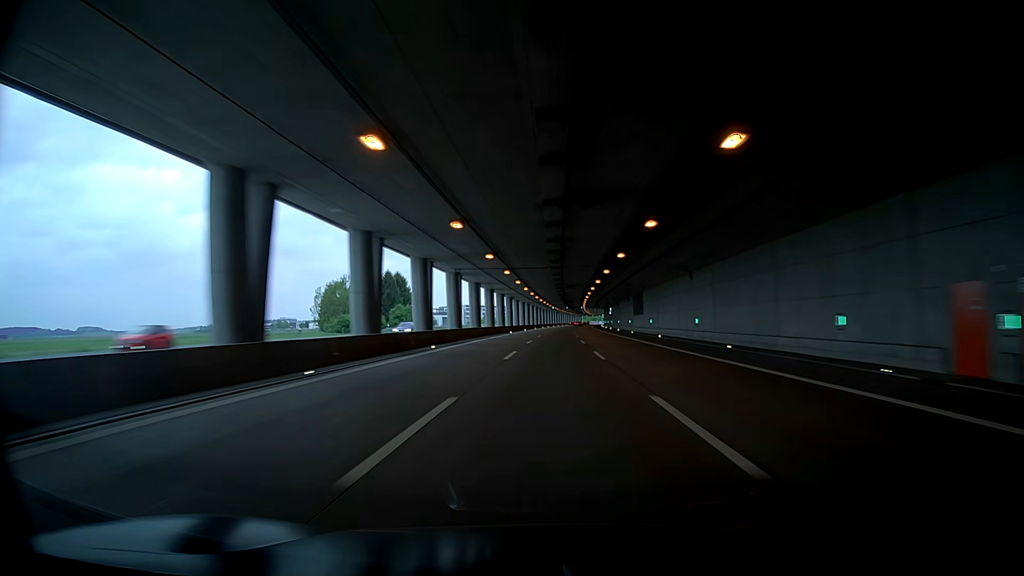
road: motorway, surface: asphalt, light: Day
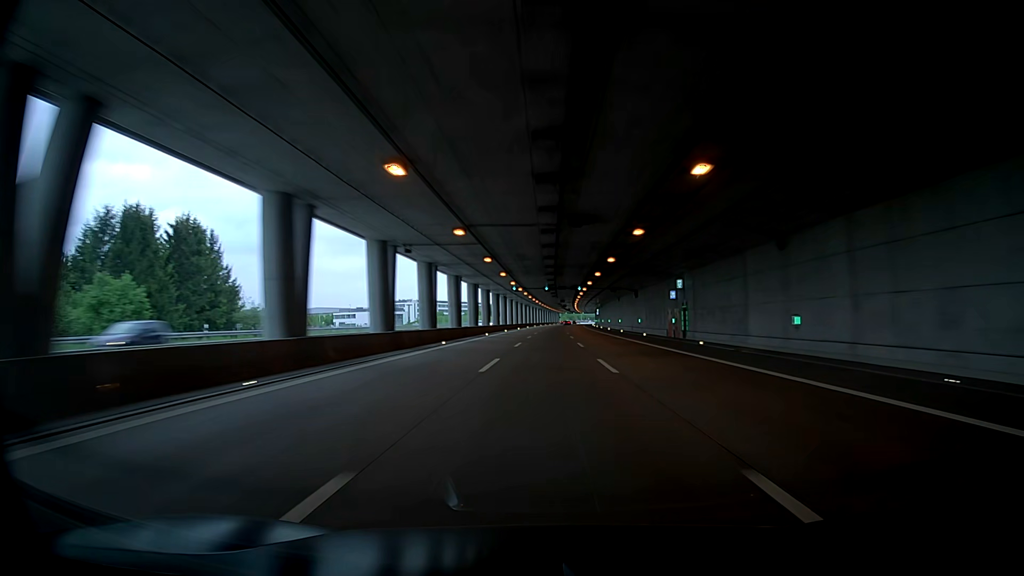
(+0.5, +96.1) m; +2°
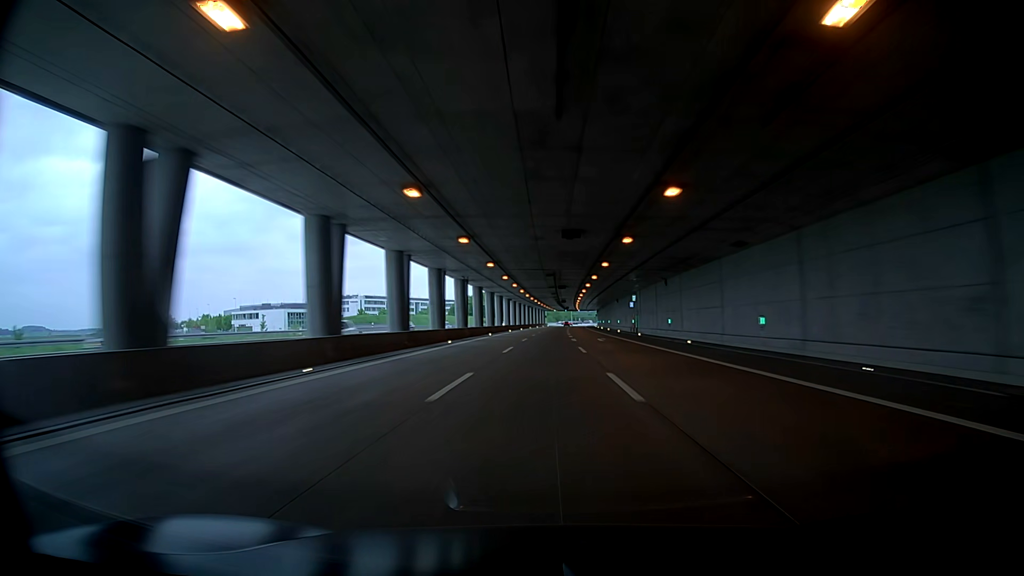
(+2.6, +95.7) m; +2°
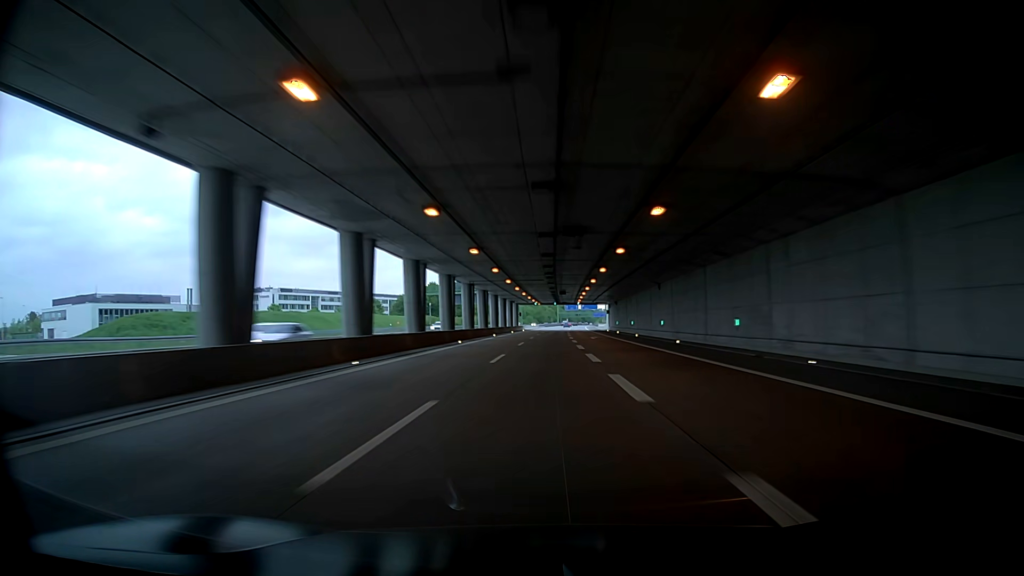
(+1.6, +95.7) m; +2°
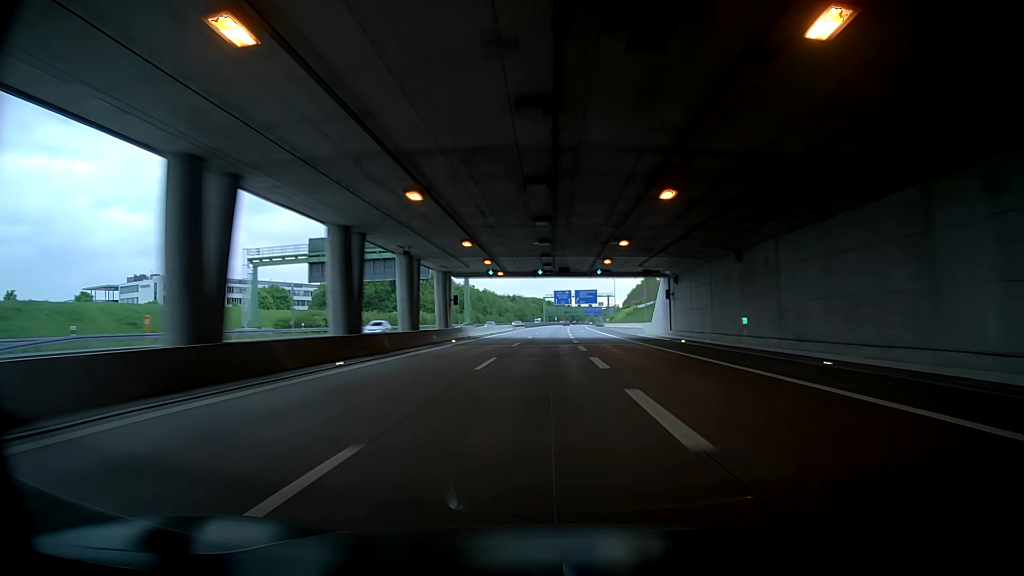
(-0.8, +76.6) m; -1°
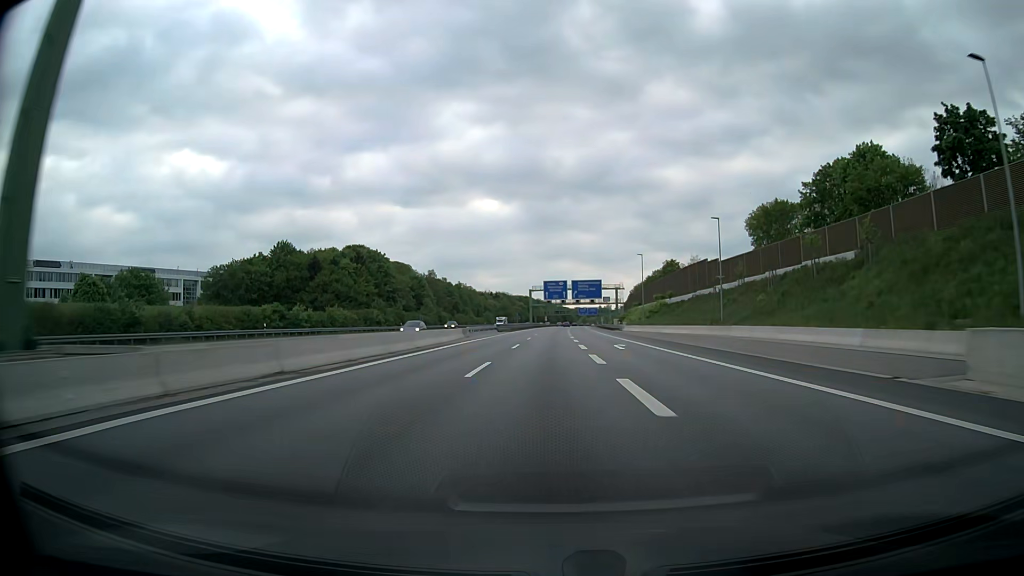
(+0.7, +57.5) m; +1°
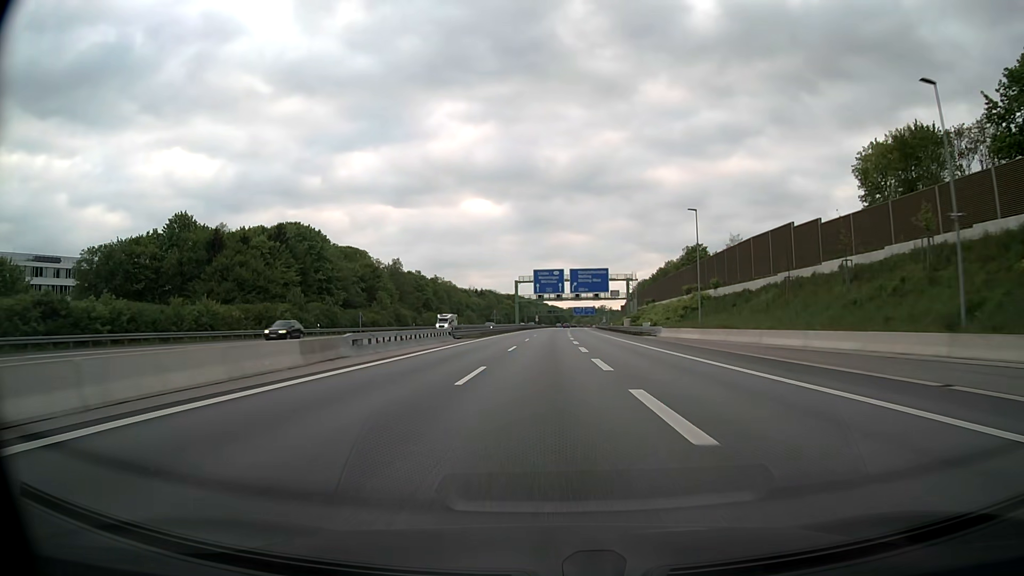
(+1.2, +38.4) m; +2°
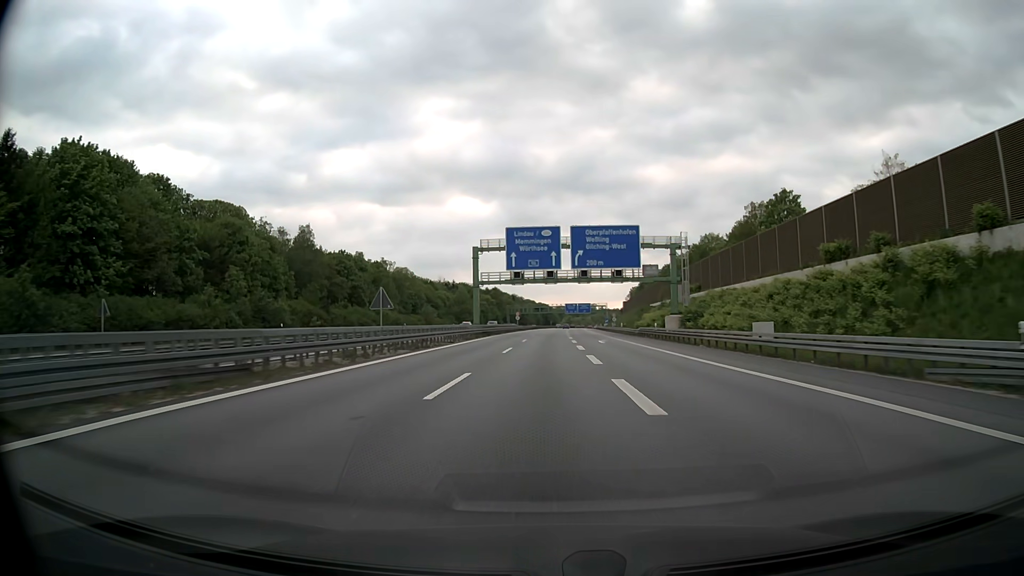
(+0.5, +57.7) m; +1°
(0, +10) (0, +20) (0, +30) (0, +40) (0, +50) (+1, +60) (+1, +70) (+1, +80) (+1, +90) (+1, +100) m
